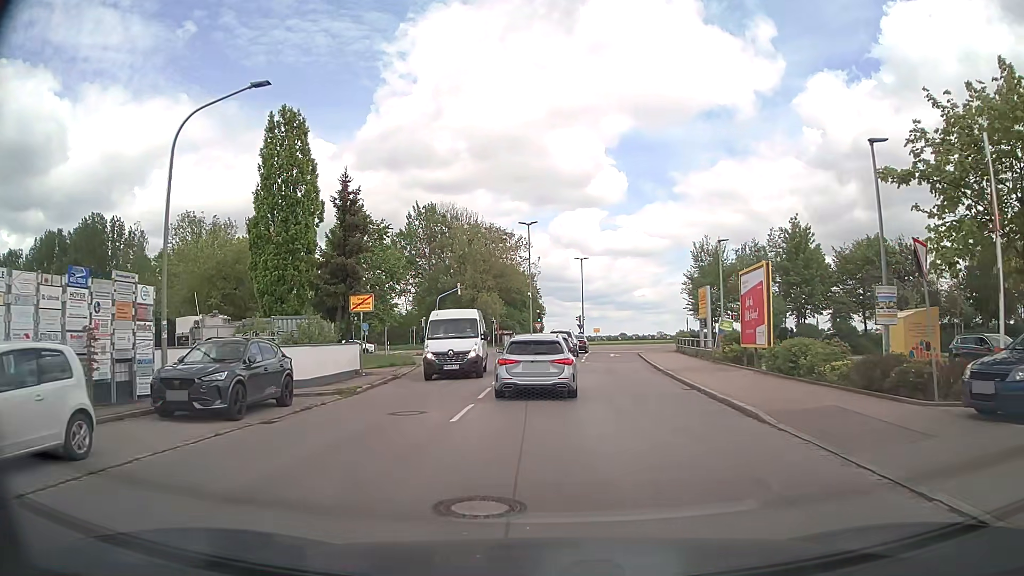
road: residential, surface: asphalt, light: Day
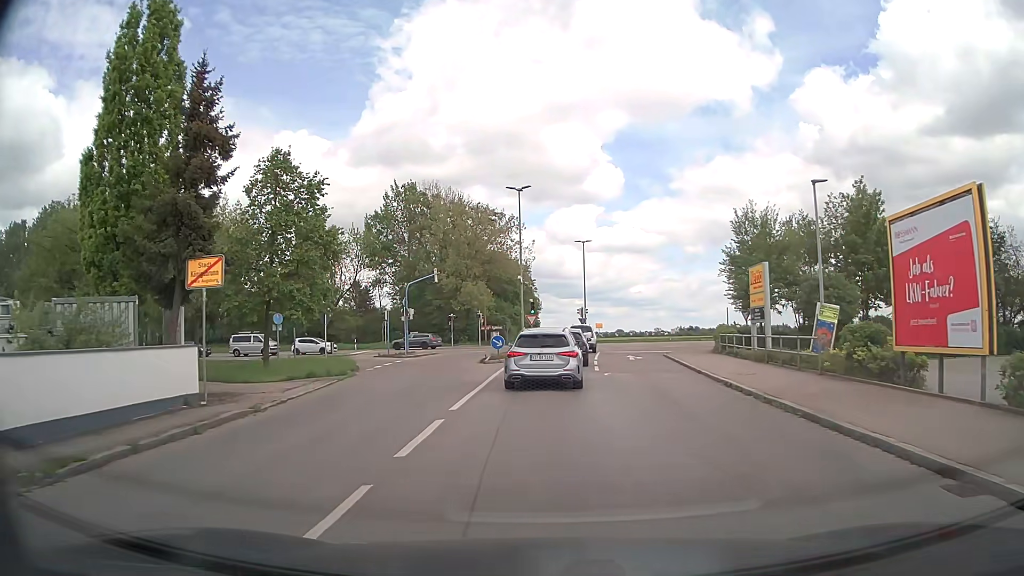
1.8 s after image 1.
(0.0, +12.6) m; 0°
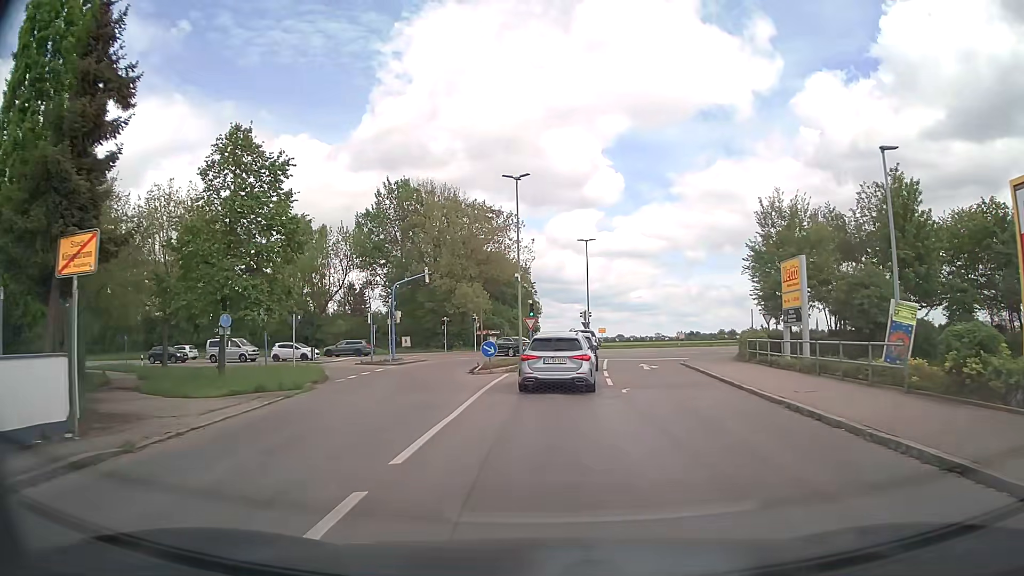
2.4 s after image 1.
(0.0, +4.7) m; +1°
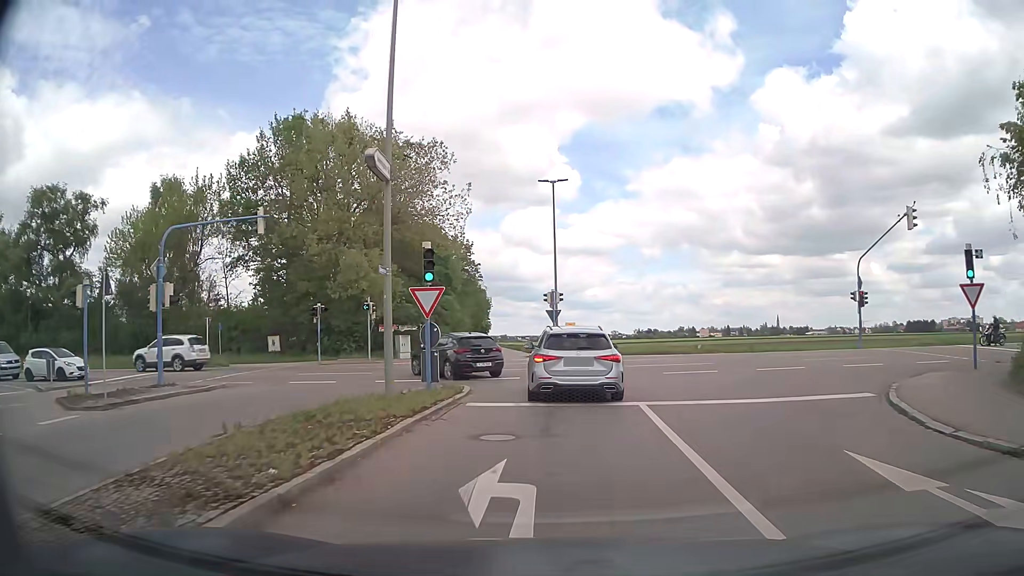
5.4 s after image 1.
(+0.6, +25.3) m; +3°
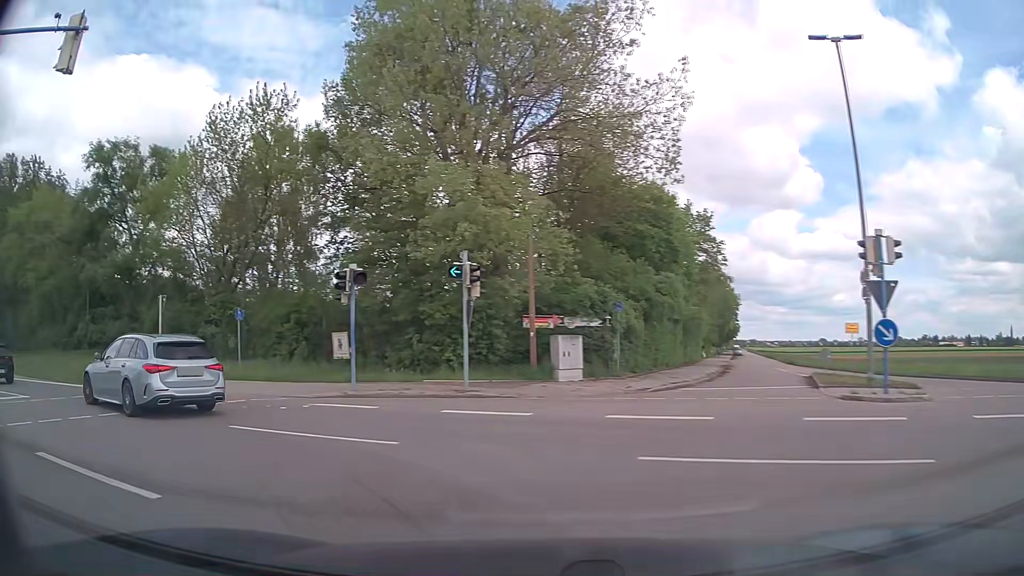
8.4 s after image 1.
(-0.9, +21.3) m; -21°
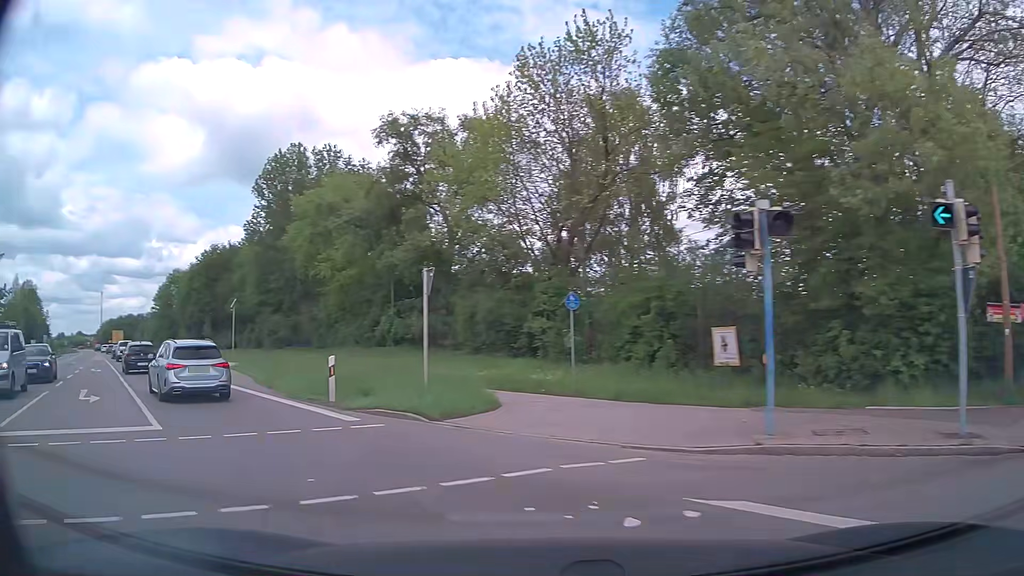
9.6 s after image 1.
(-2.2, +8.0) m; -30°
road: primary
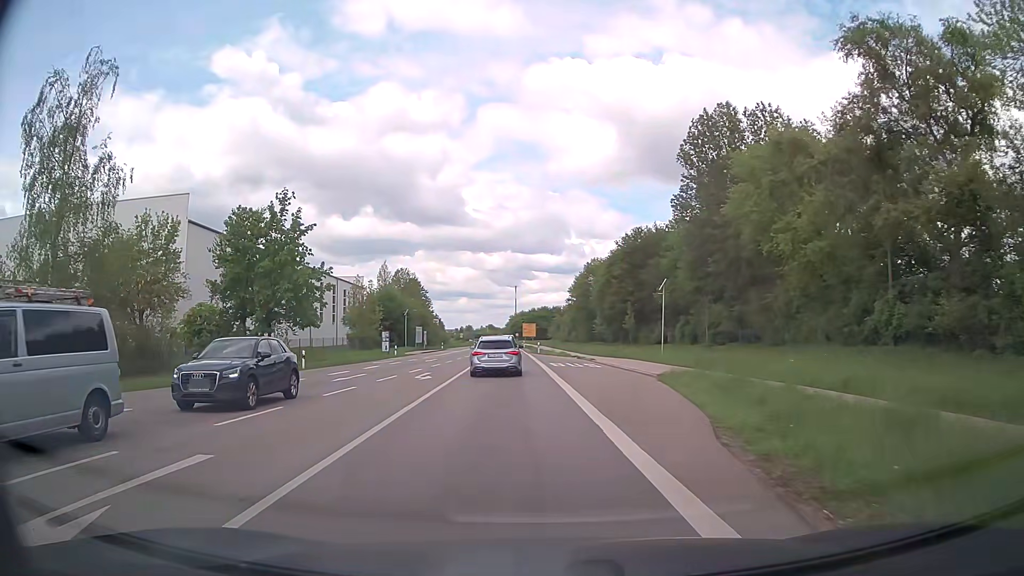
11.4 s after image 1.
(-5.7, +13.7) m; -37°
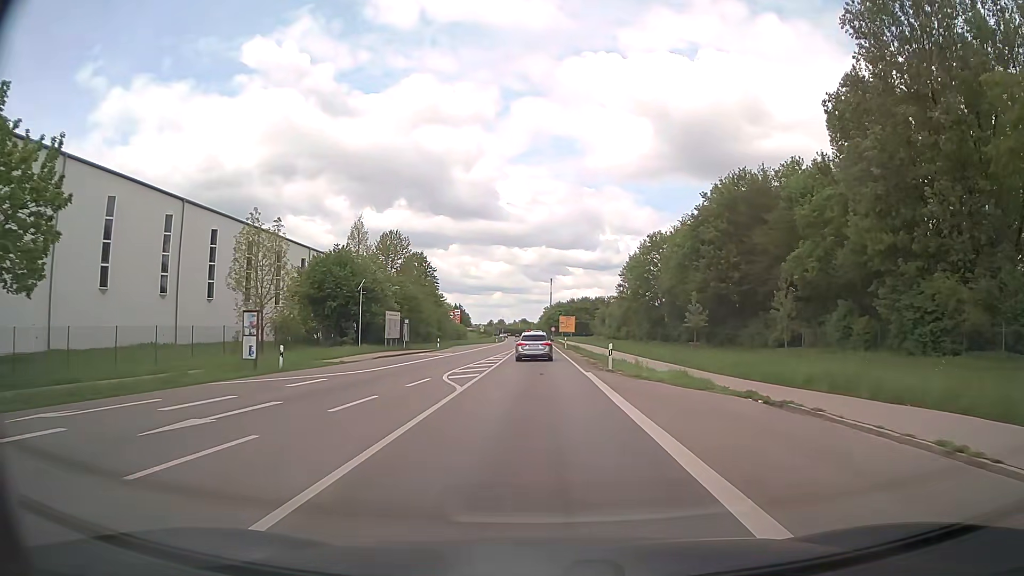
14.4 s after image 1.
(-1.7, +35.7) m; -3°
(0, +10) (0, +20) (0, +30) (0, +40) (0, +50) (-1, +60) (-1, +70) (-1, +80) (-1, +90) (-1, +100) m
